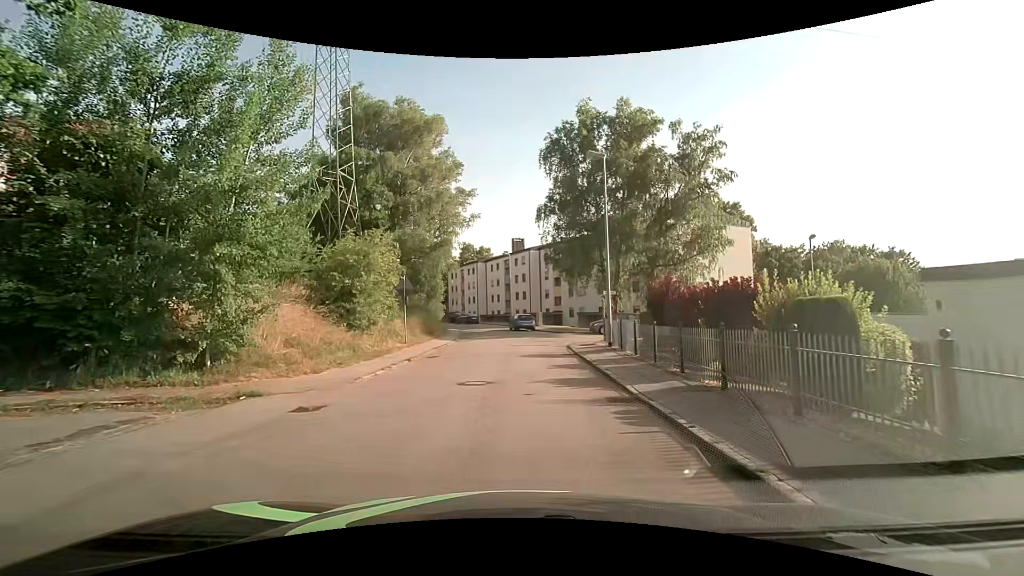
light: Day
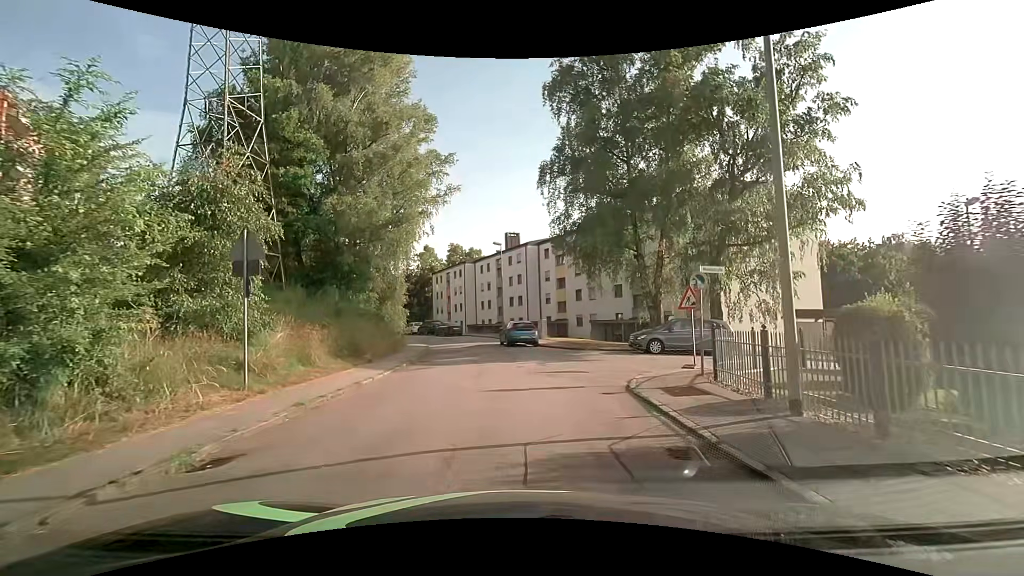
(+0.1, +13.6) m; 0°
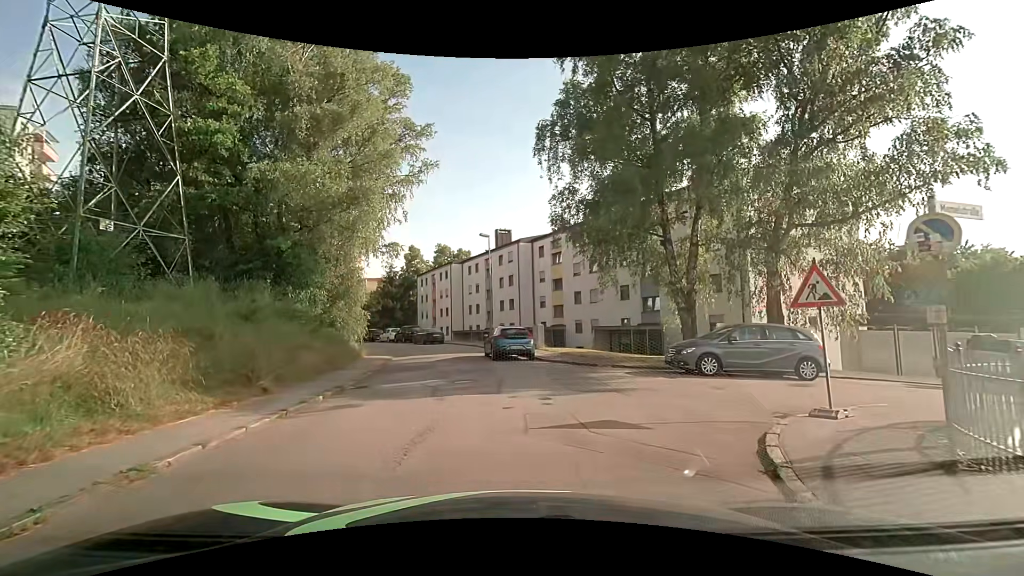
(+0.2, +6.6) m; +1°
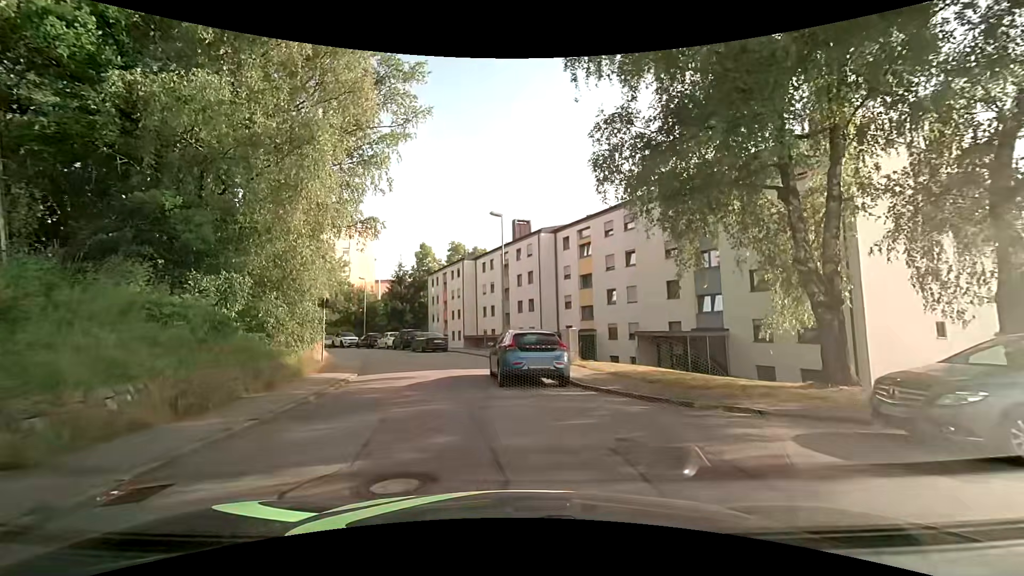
(+0.1, +8.3) m; -3°
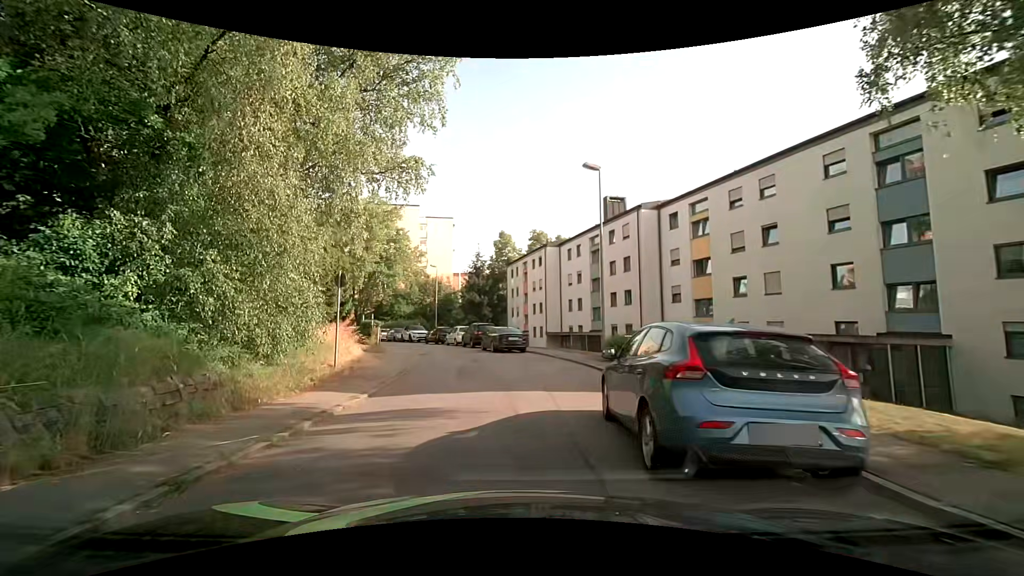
(-0.4, +7.8) m; -8°
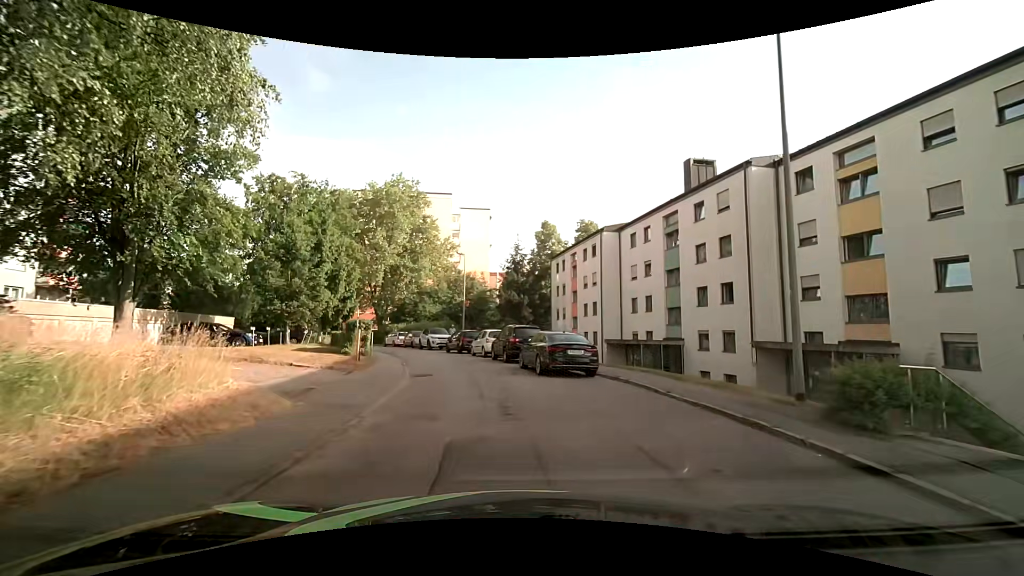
(-0.6, +11.2) m; -4°
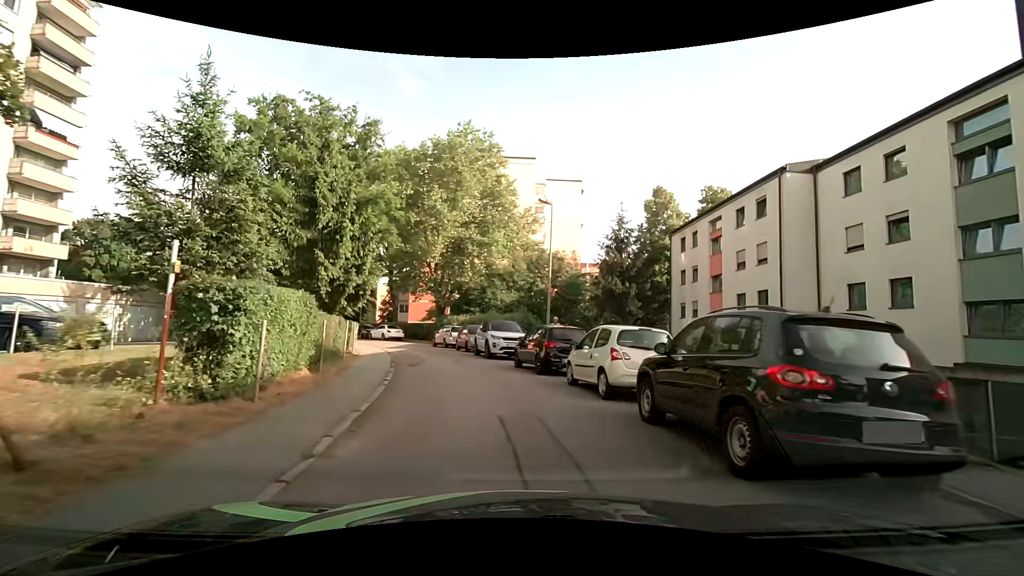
(-1.6, +16.5) m; -10°
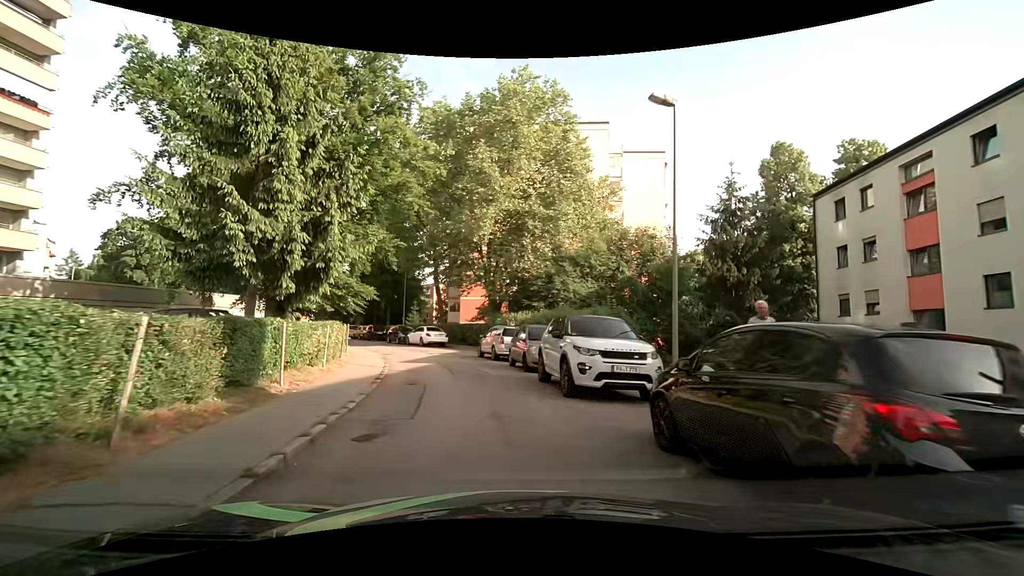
(-0.5, +11.3) m; -6°
